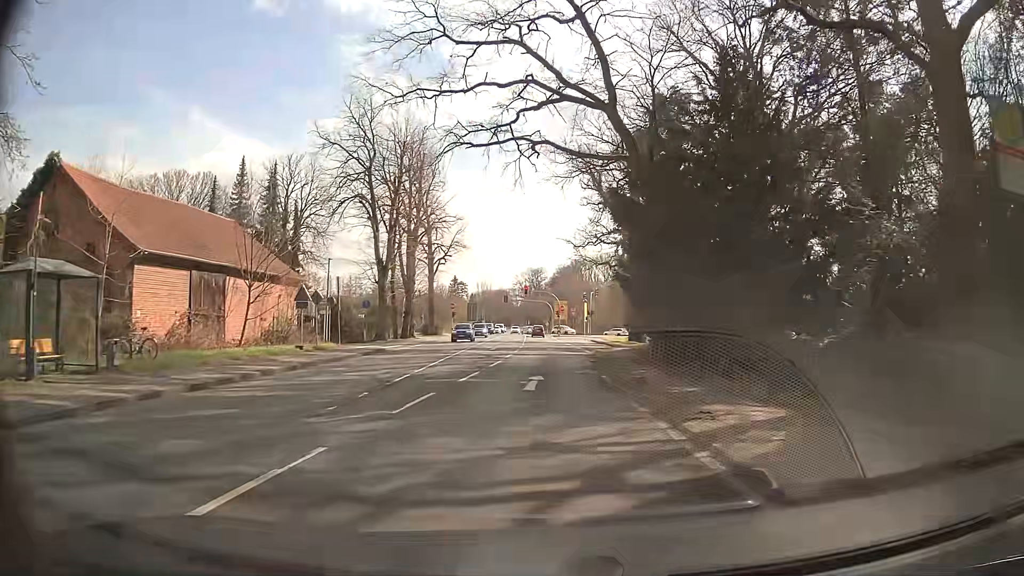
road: secondary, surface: asphalt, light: Day
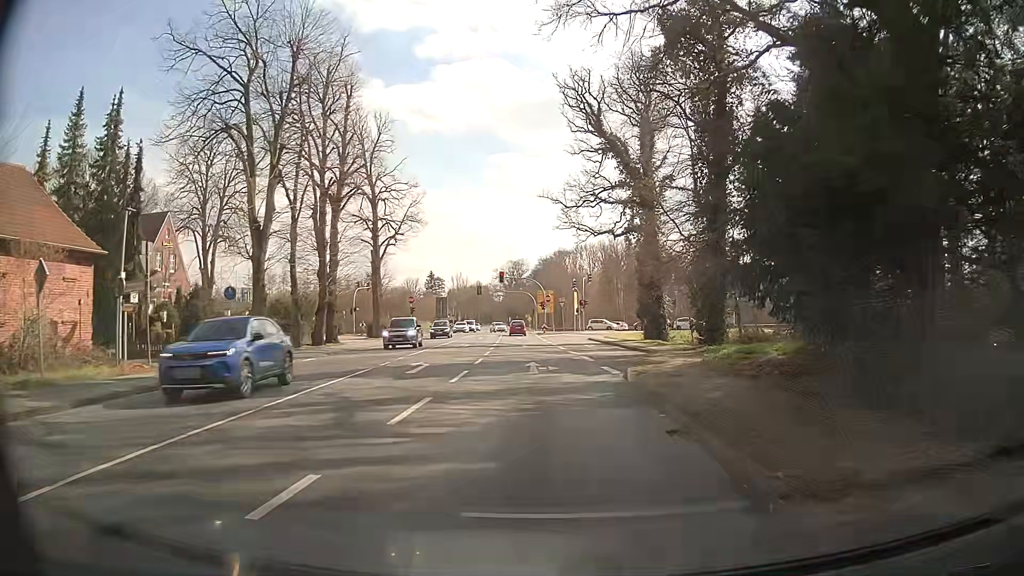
(+0.3, +19.7) m; +2°
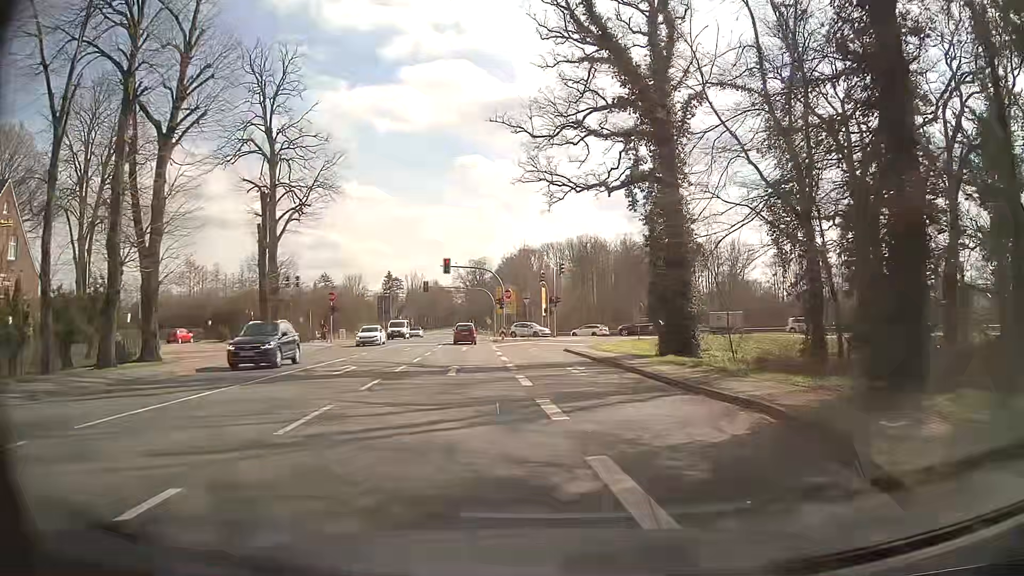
(+0.4, +18.5) m; +3°
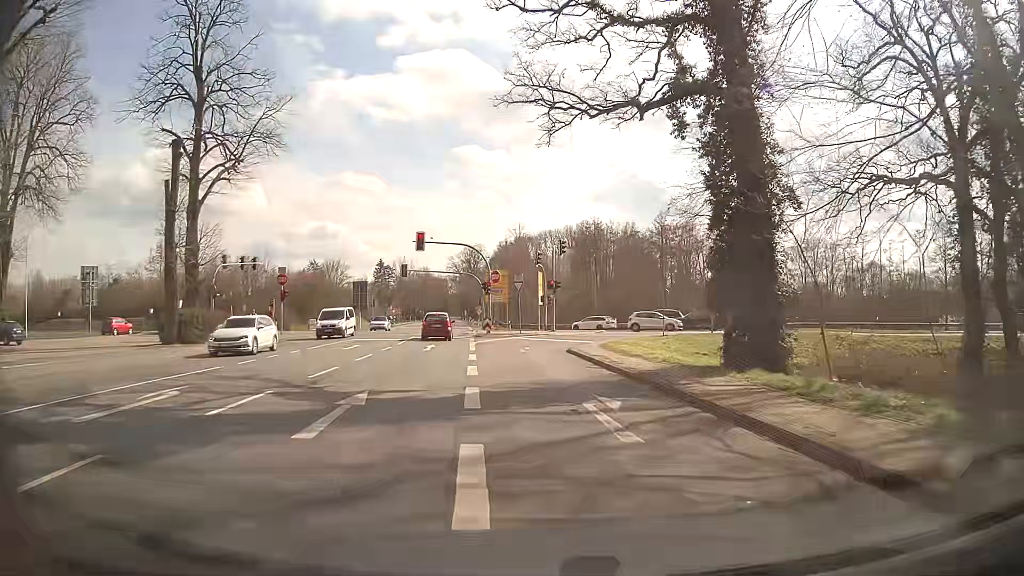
(0.0, +11.4) m; +1°
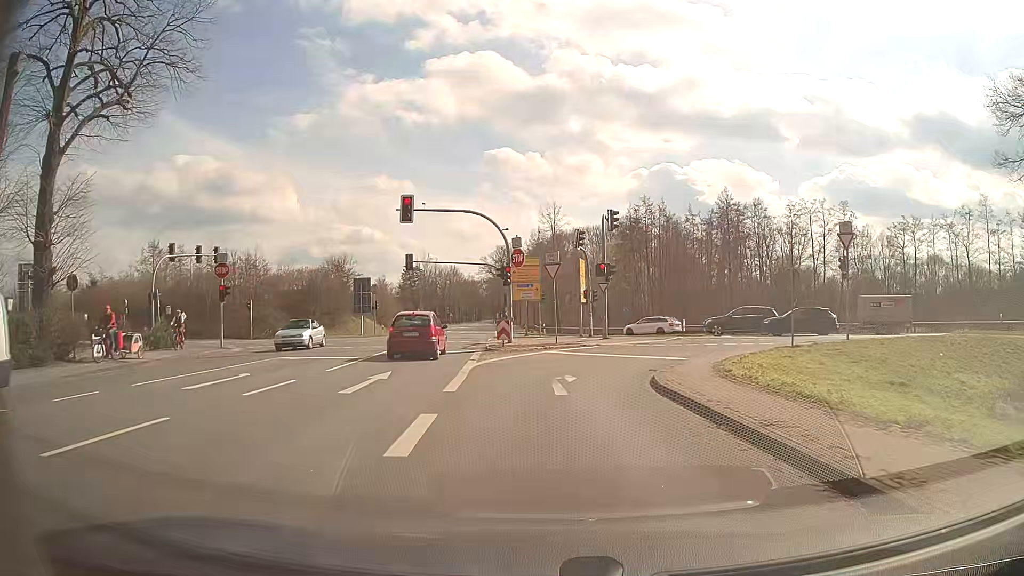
(-0.6, +15.1) m; -3°
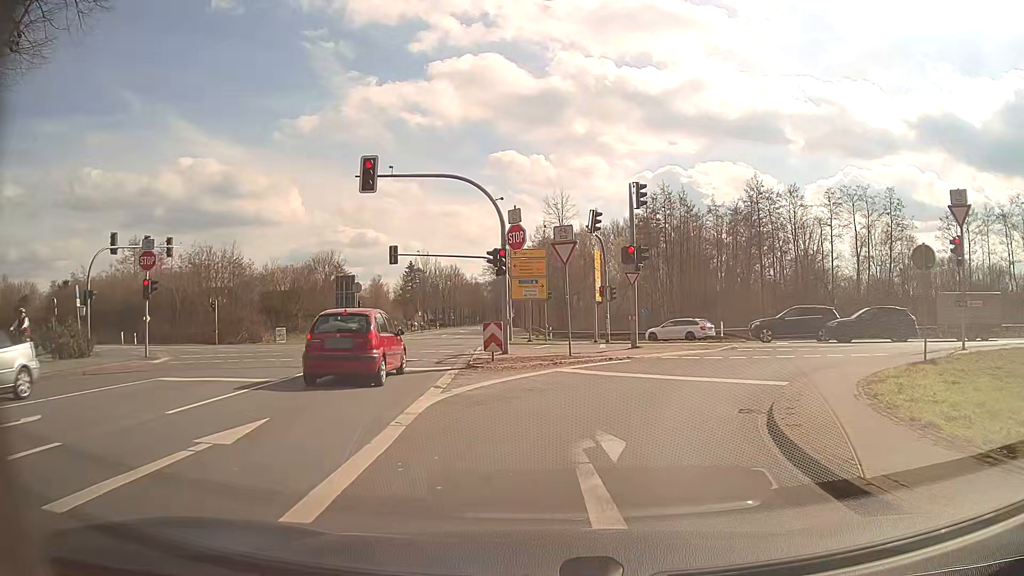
(-0.2, +8.1) m; -2°
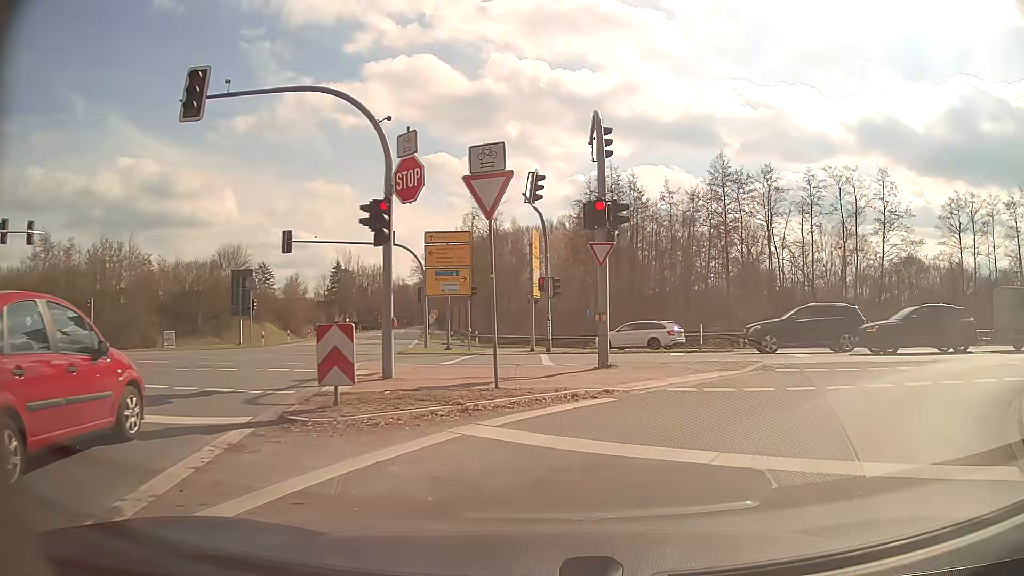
(+0.2, +8.9) m; +7°
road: secondary_link
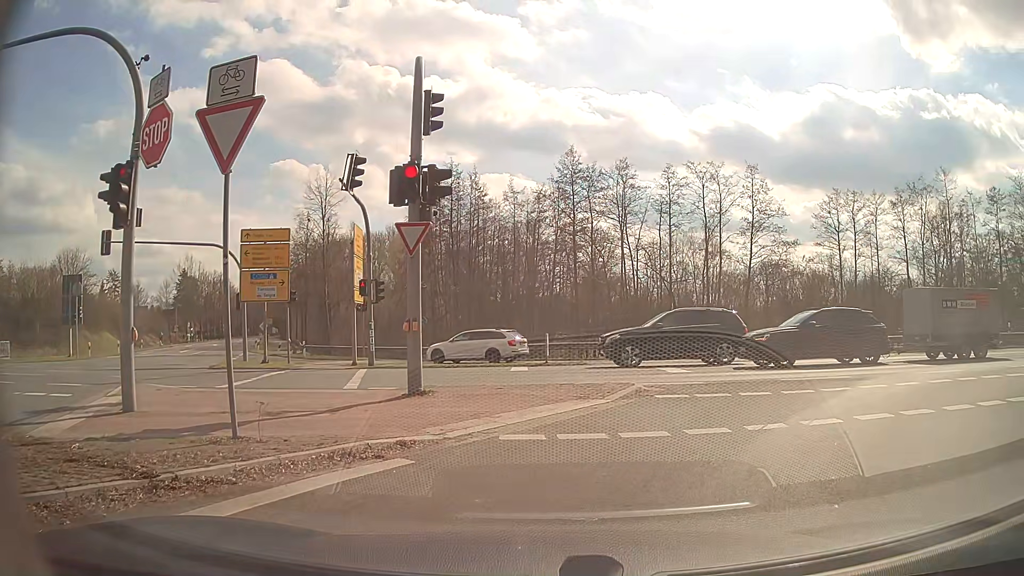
(+0.3, +3.5) m; +10°
